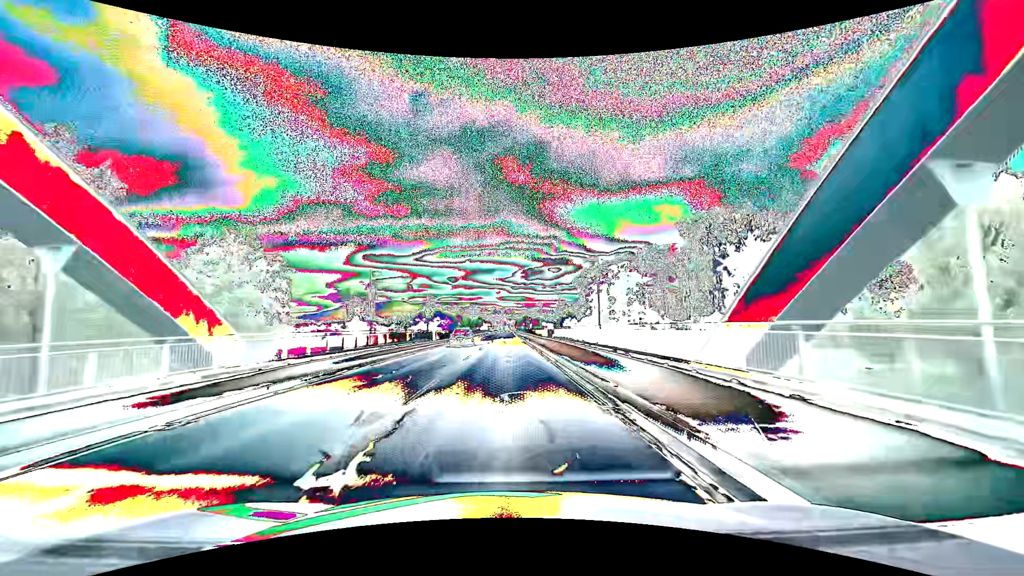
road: primary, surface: asphalt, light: Day
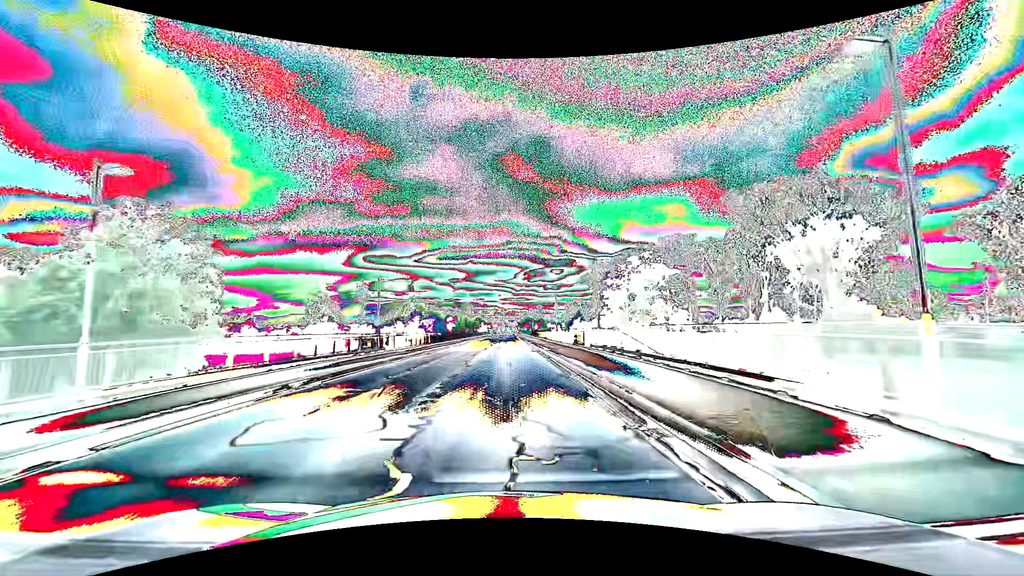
(-0.2, +23.0) m; 0°
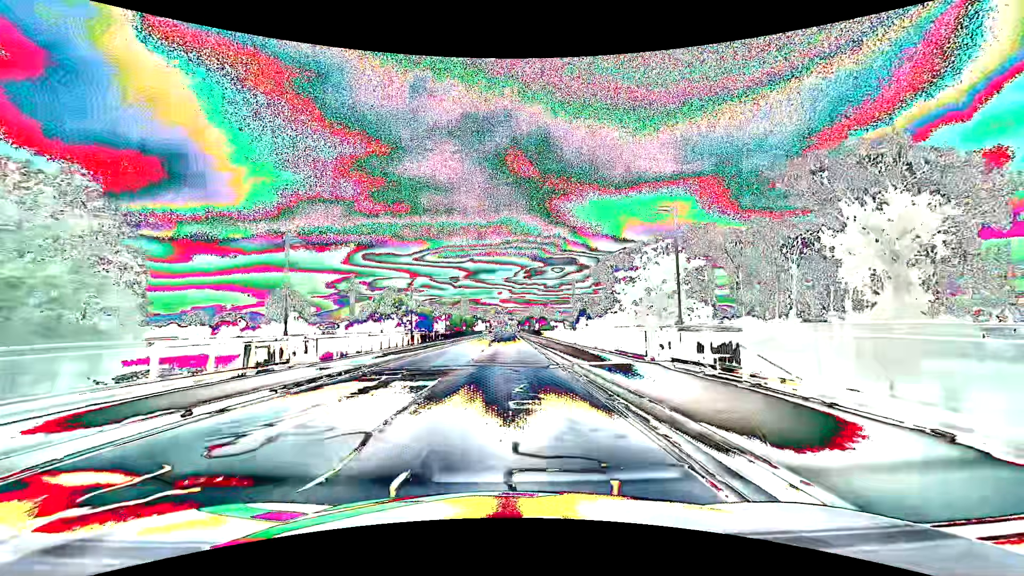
(-0.1, +15.3) m; 0°
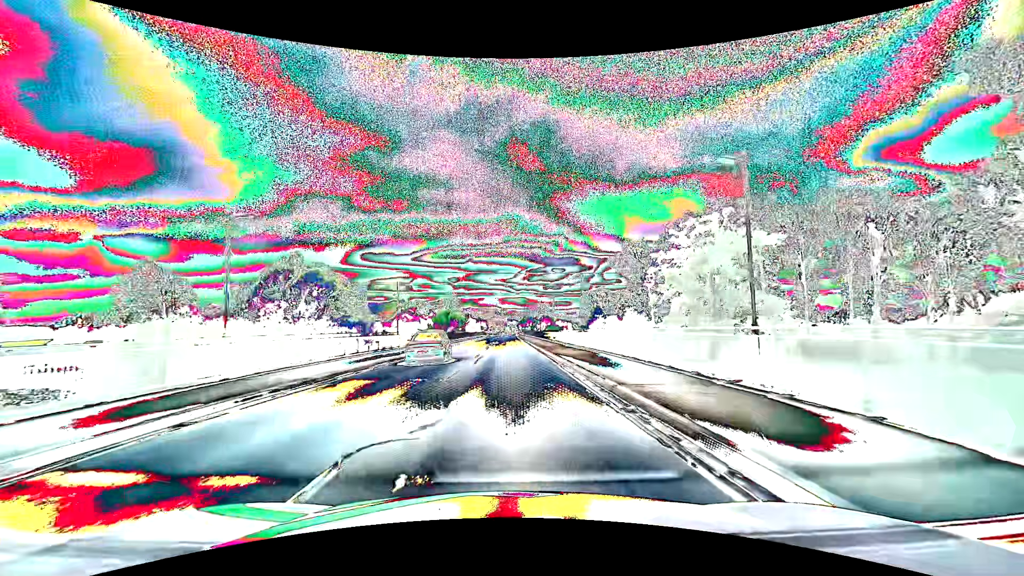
(0.0, +30.5) m; 0°
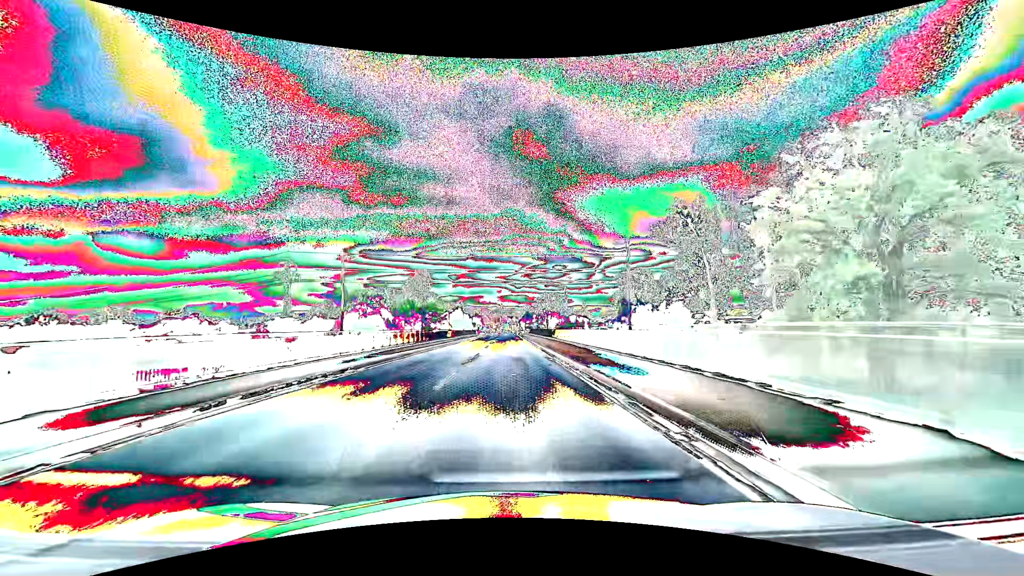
(0.0, +38.1) m; 0°
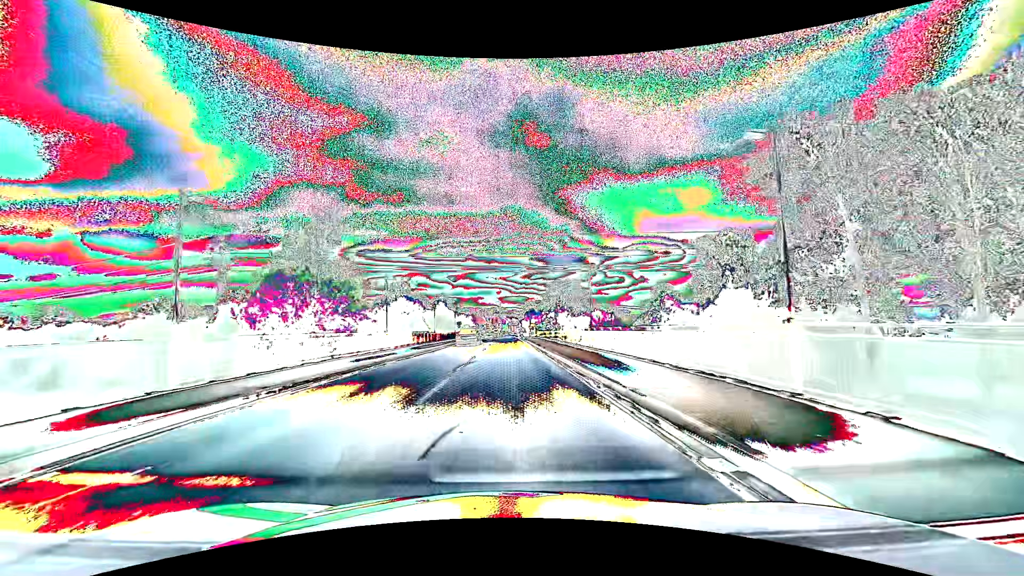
(0.0, +38.1) m; 0°
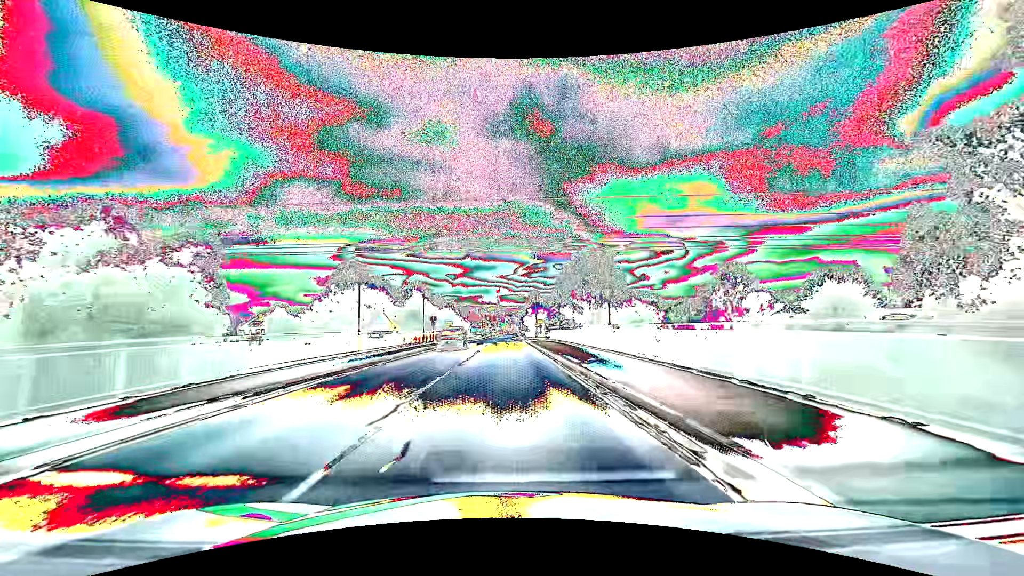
(+0.1, +30.4) m; 0°
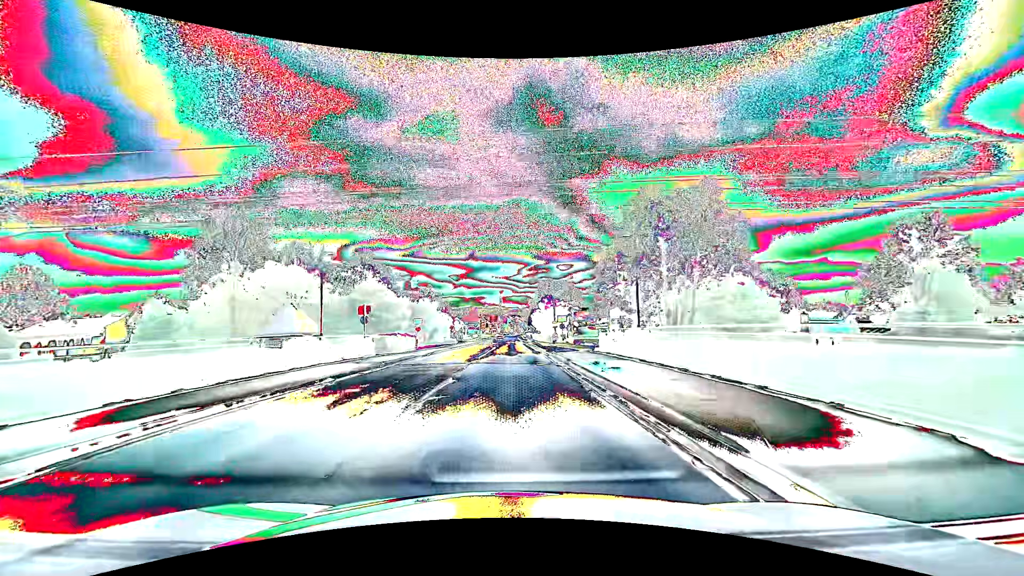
(-0.1, +30.4) m; 0°
